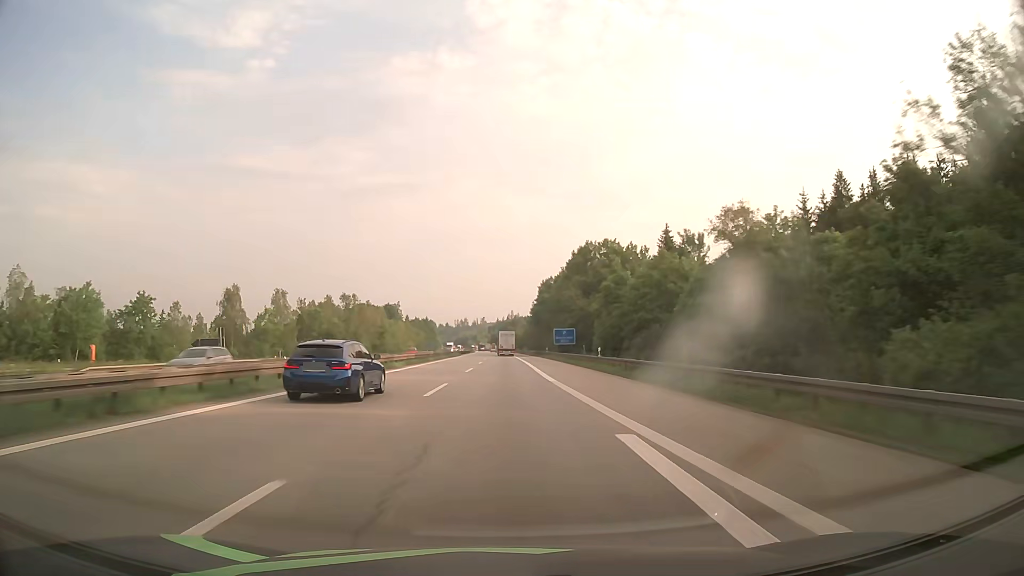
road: motorway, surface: asphalt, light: Day
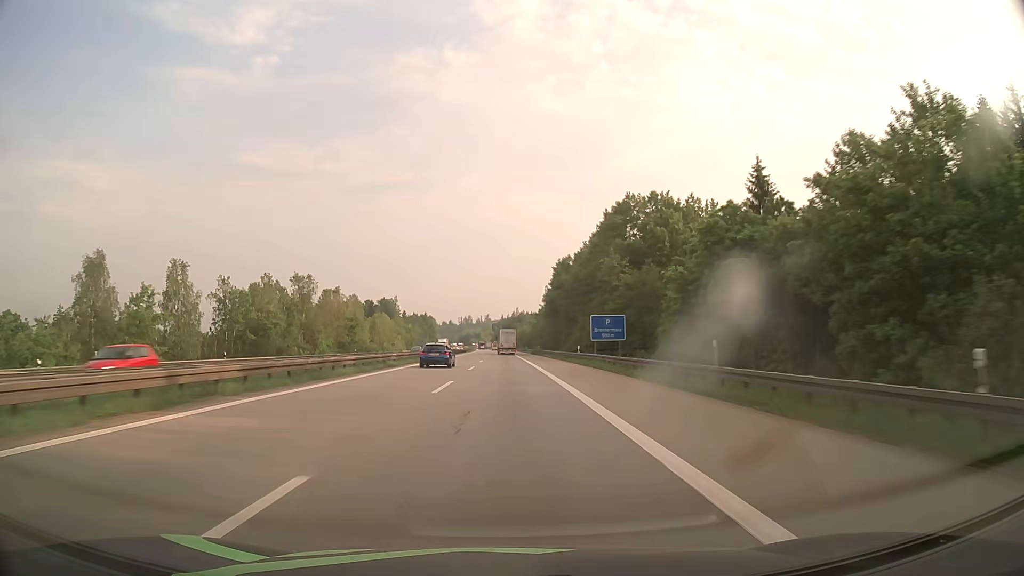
(0.0, +35.7) m; 0°
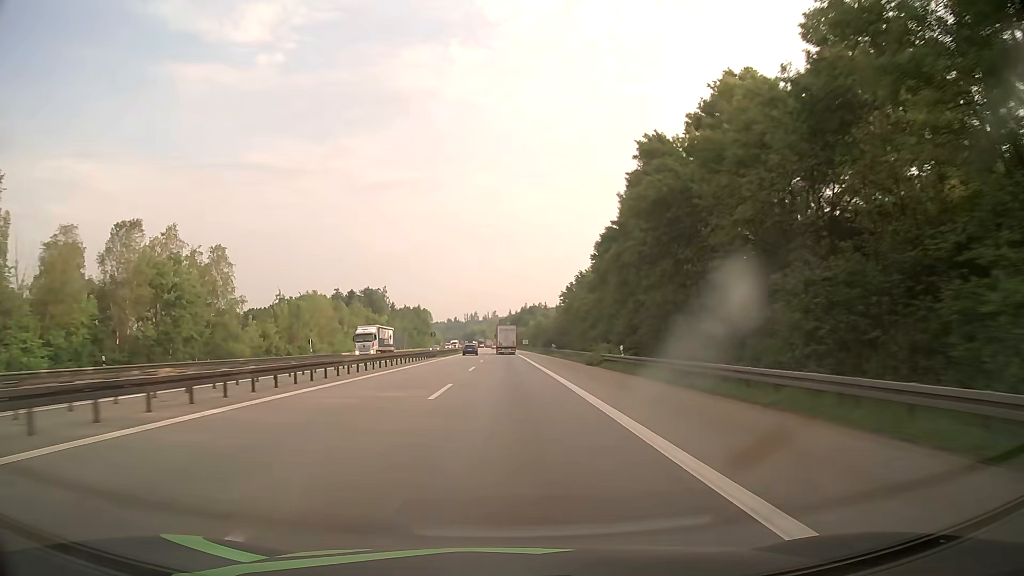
(-0.3, +74.2) m; -1°
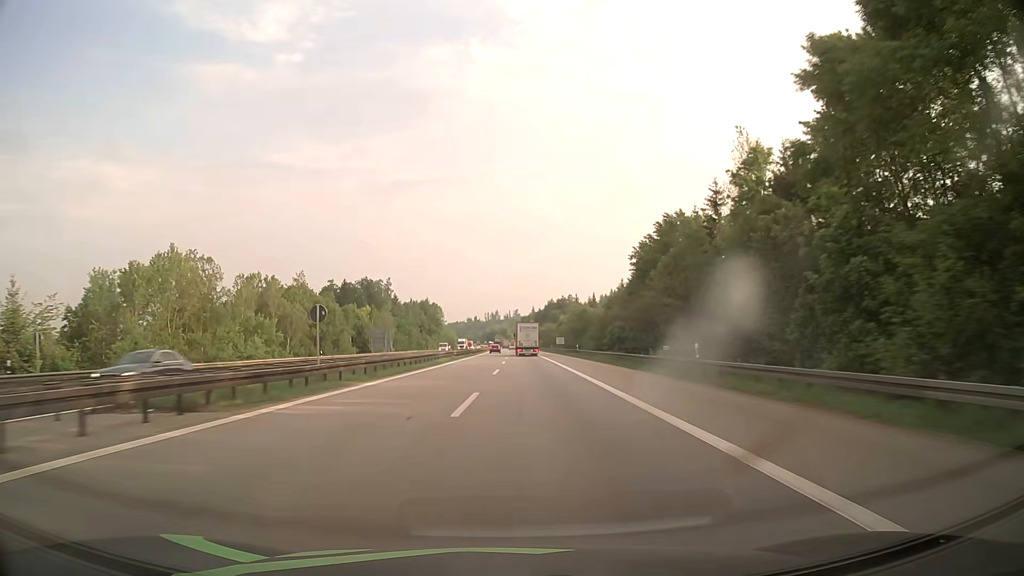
(-0.6, +58.0) m; -2°
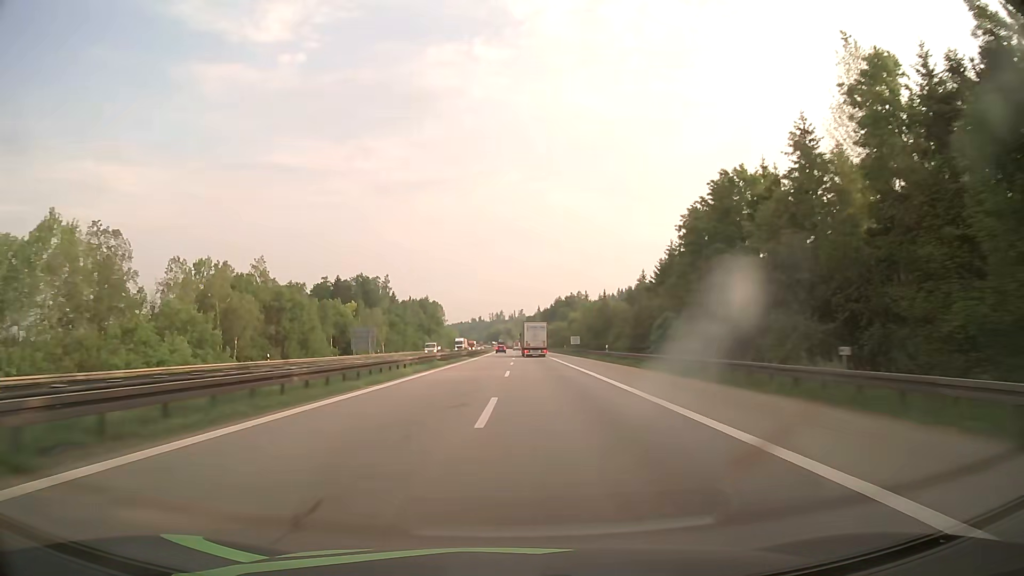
(0.0, +19.8) m; 0°
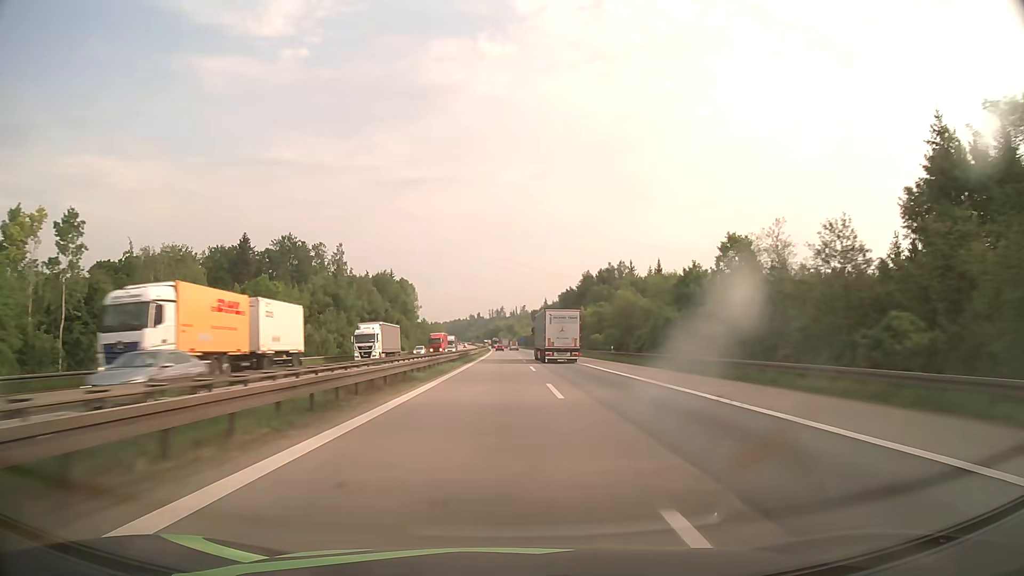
(-0.2, +101.7) m; 0°
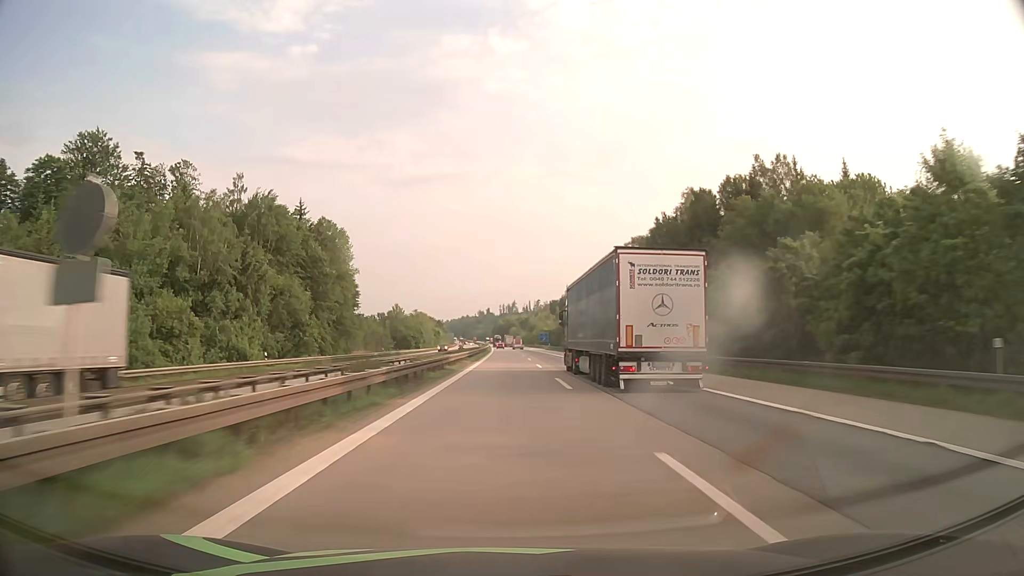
(-0.6, +105.2) m; -1°
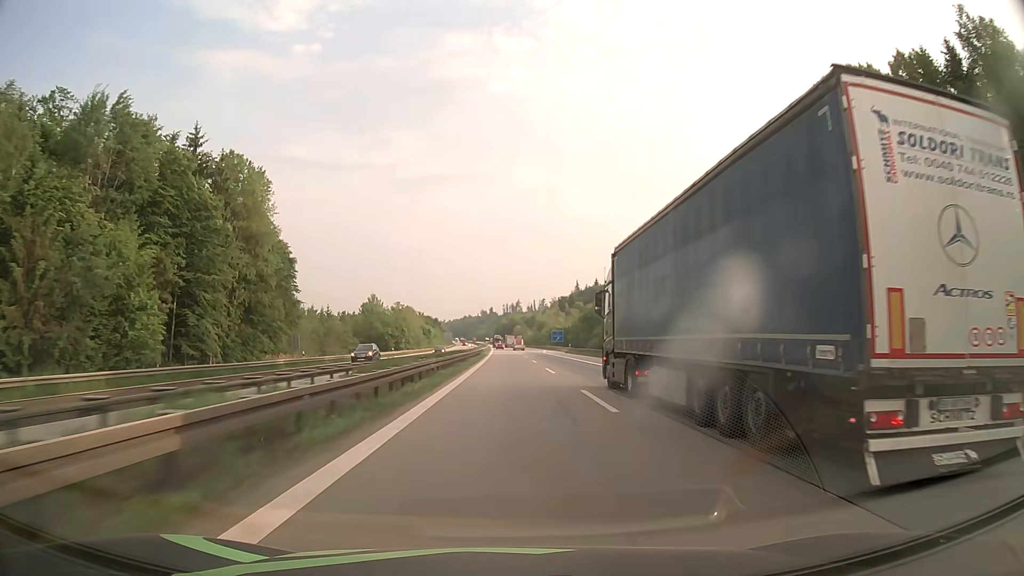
(-0.2, +42.6) m; 0°
(0, +10) (0, +20) (0, +30) (0, +40) (0, +50) (0, +60) (0, +70) (0, +80) (0, +90) (0, +100) m
